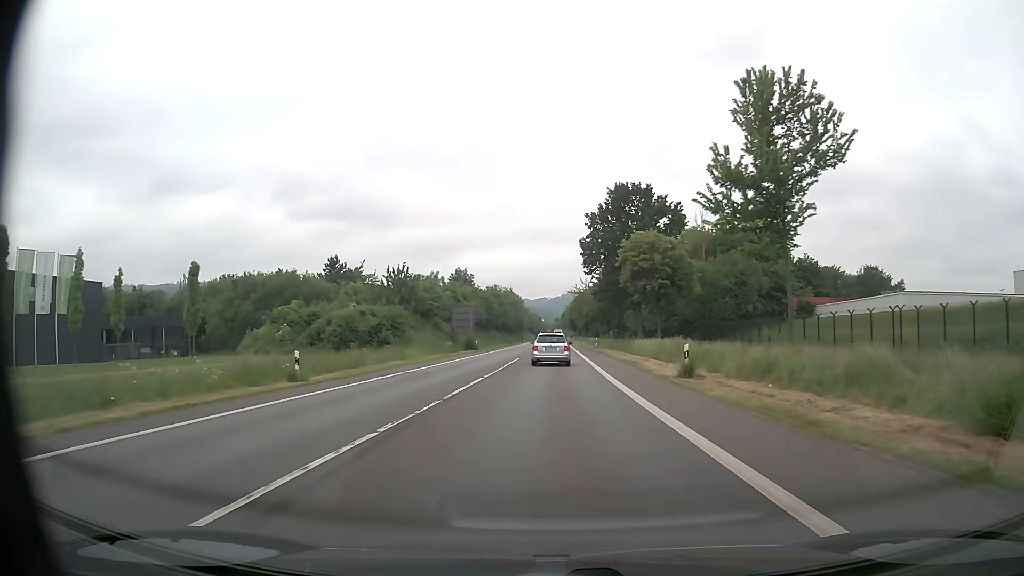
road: primary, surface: asphalt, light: Day
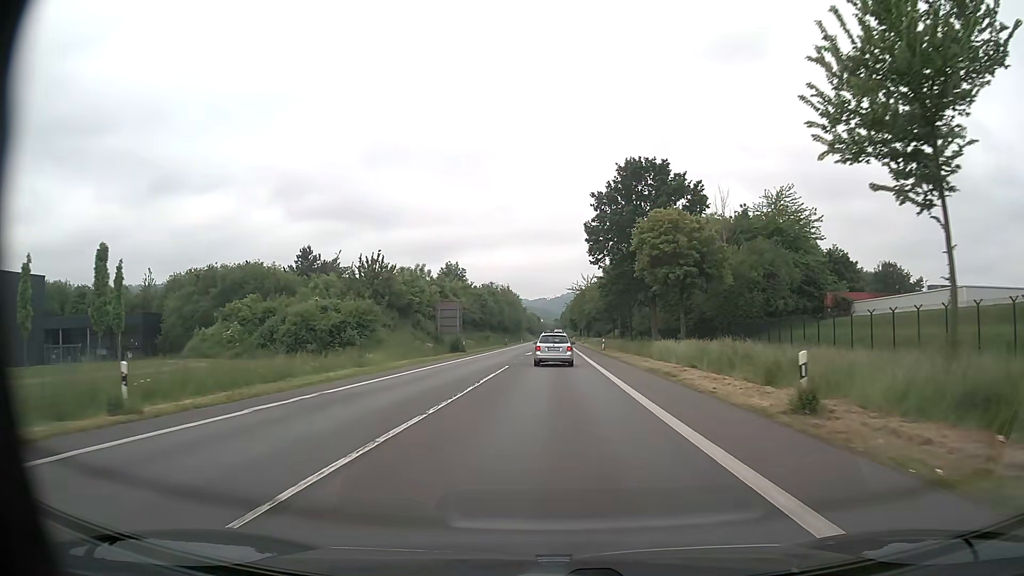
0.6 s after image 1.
(0.0, +10.1) m; 0°
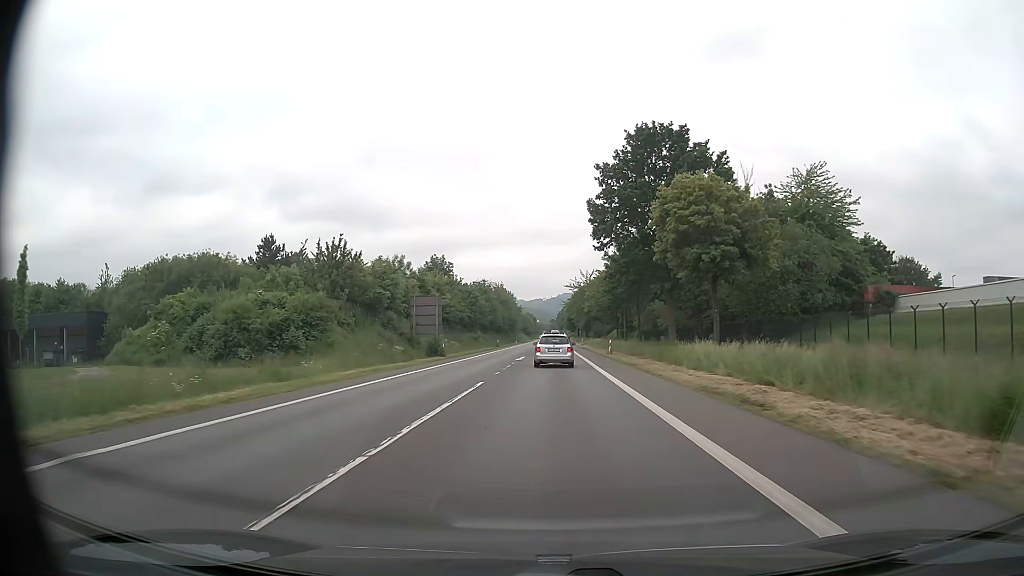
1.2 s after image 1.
(0.0, +10.1) m; 0°
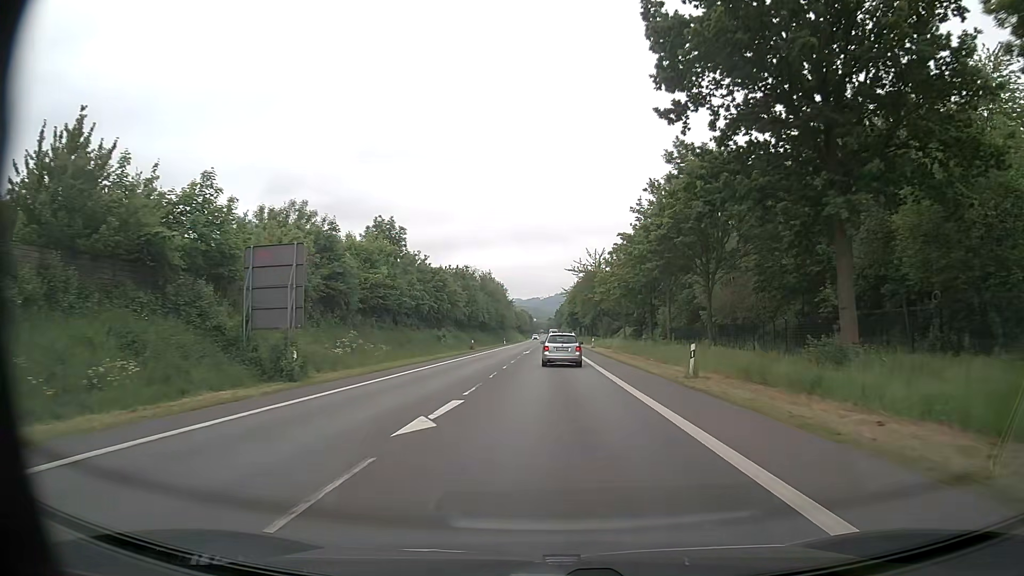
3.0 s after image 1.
(+0.1, +30.3) m; 0°
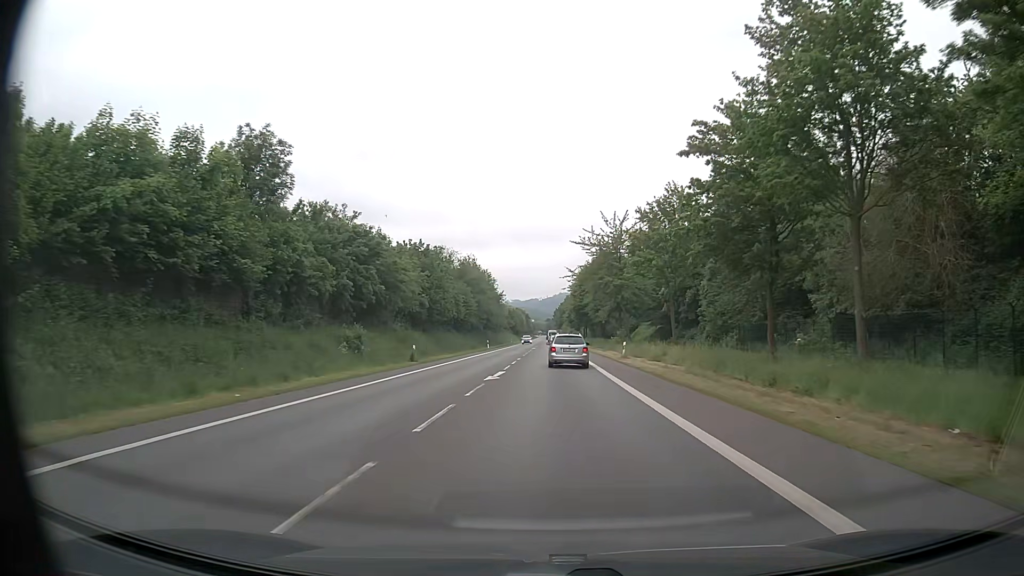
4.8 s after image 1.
(0.0, +30.6) m; 0°
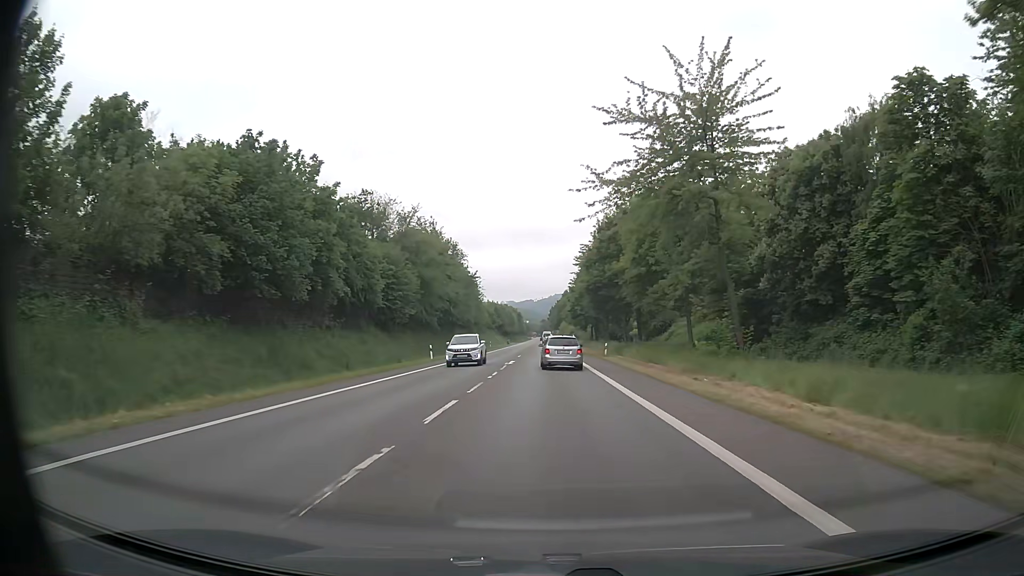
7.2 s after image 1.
(+0.1, +41.5) m; 0°
